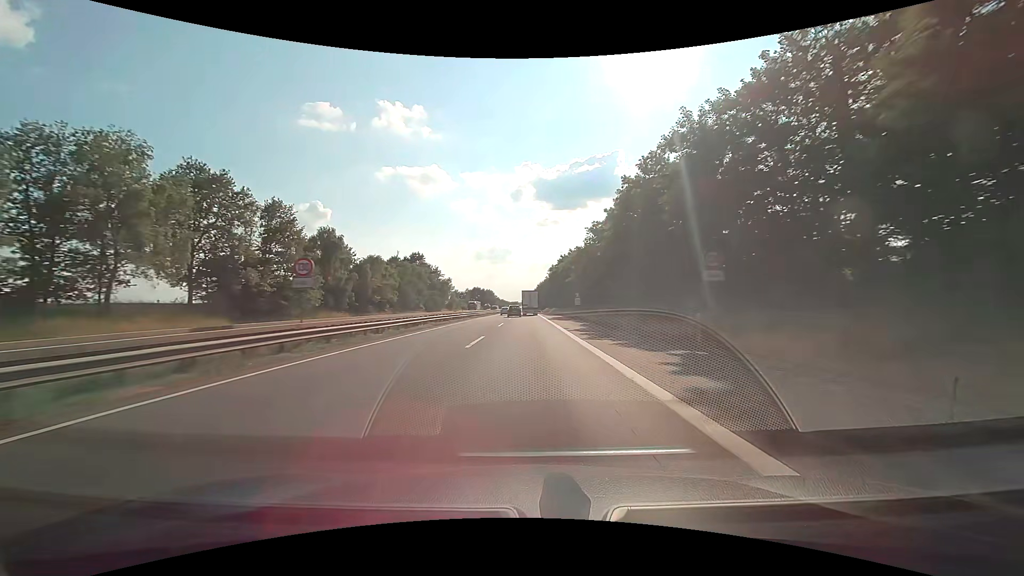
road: motorway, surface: asphalt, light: Day
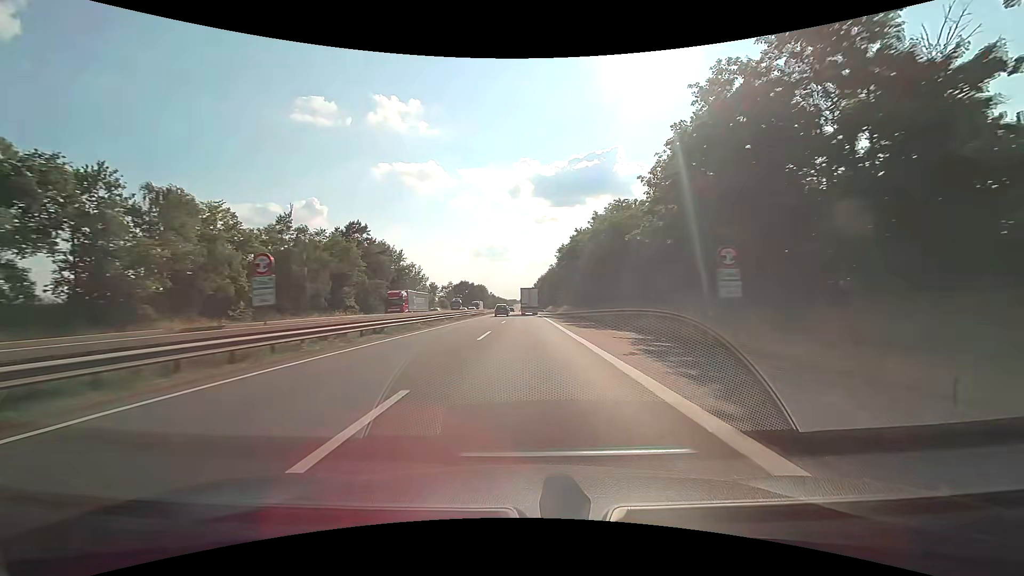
(+0.2, +50.6) m; 0°
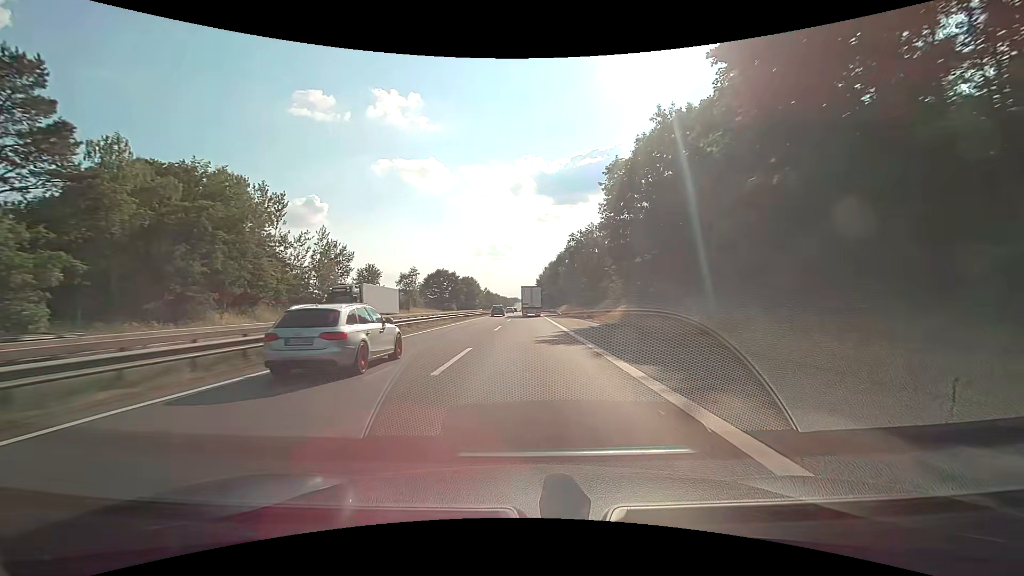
(-0.1, +65.6) m; 0°
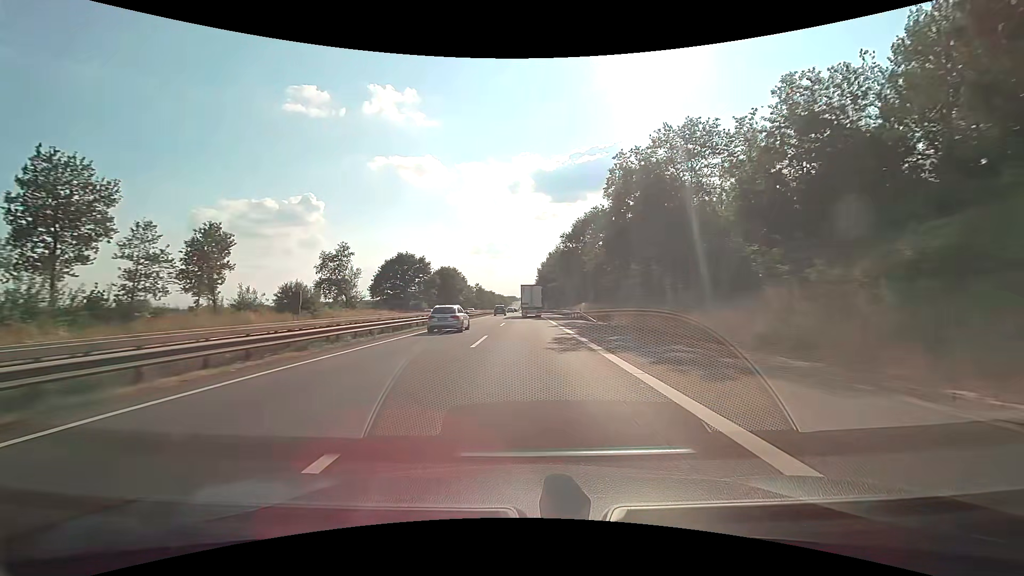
(0.0, +47.6) m; 0°
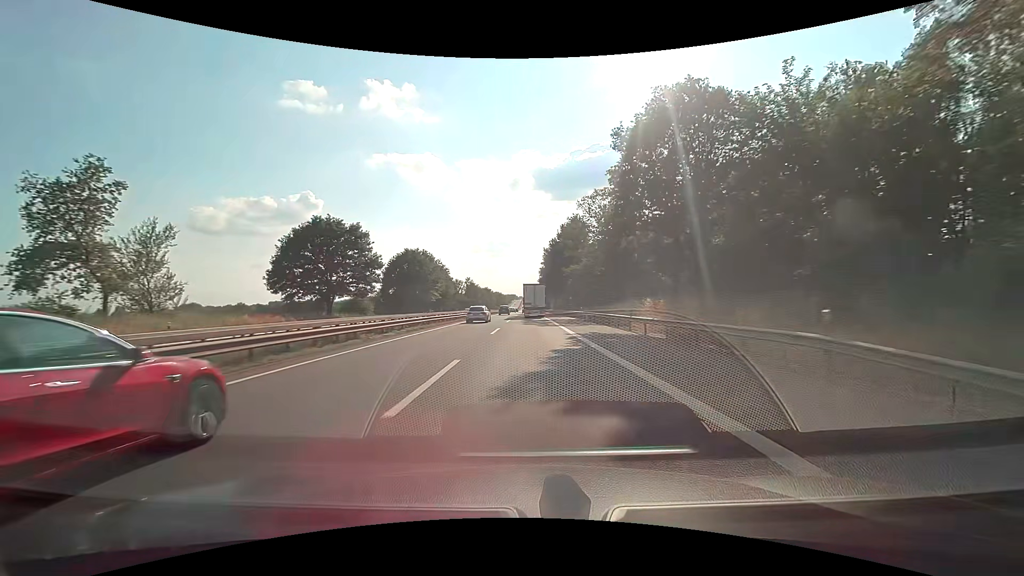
(0.0, +46.3) m; 0°
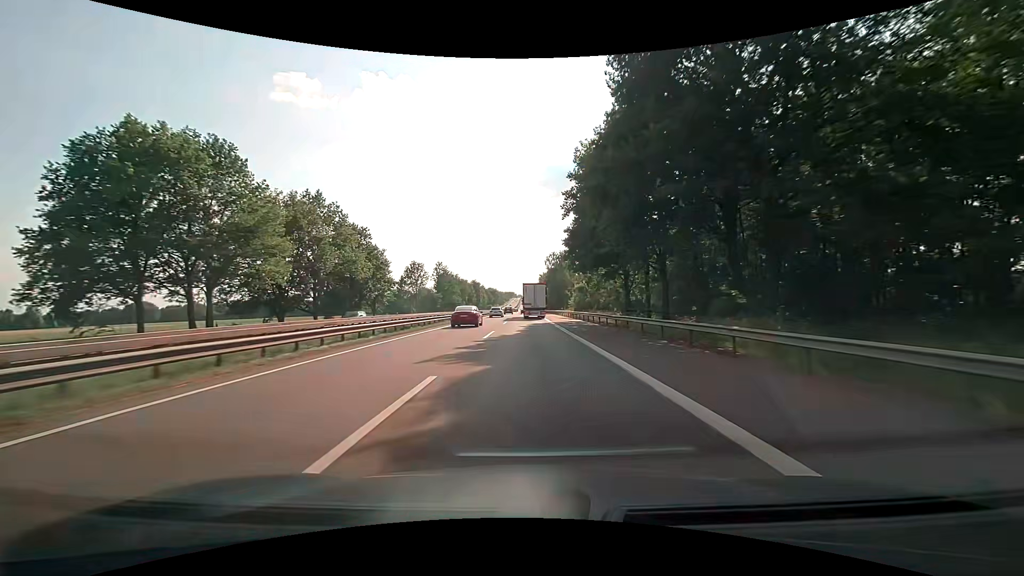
(+0.1, +75.4) m; 0°
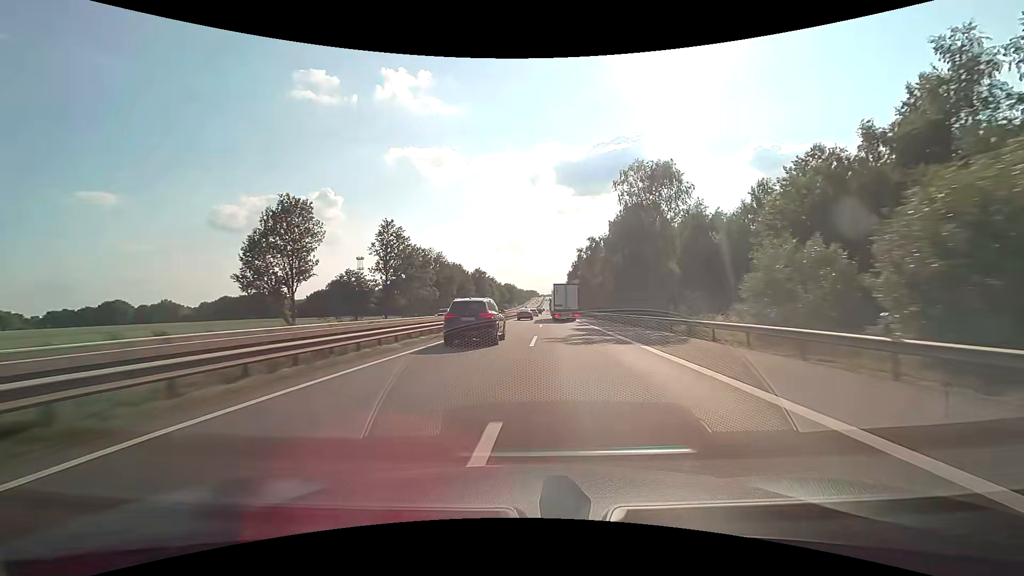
(-1.0, +76.5) m; -2°
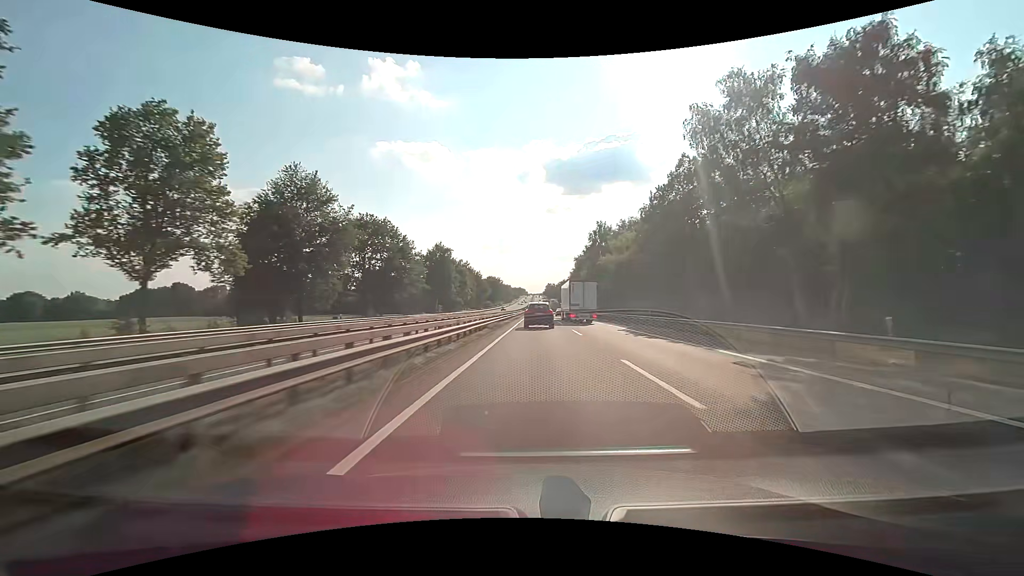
(-0.1, +65.7) m; +1°
(0, +10) (0, +20) (0, +30) (+1, +40) (+1, +50) (+1, +60) (+1, +70) (+1, +80) (+2, +90) (+2, +100) m
